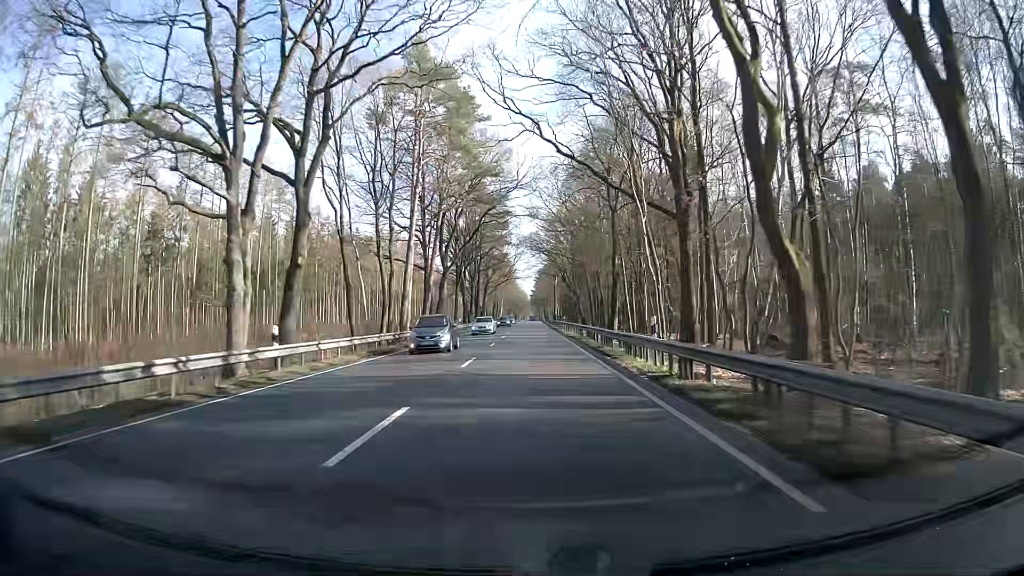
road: primary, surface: asphalt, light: Day
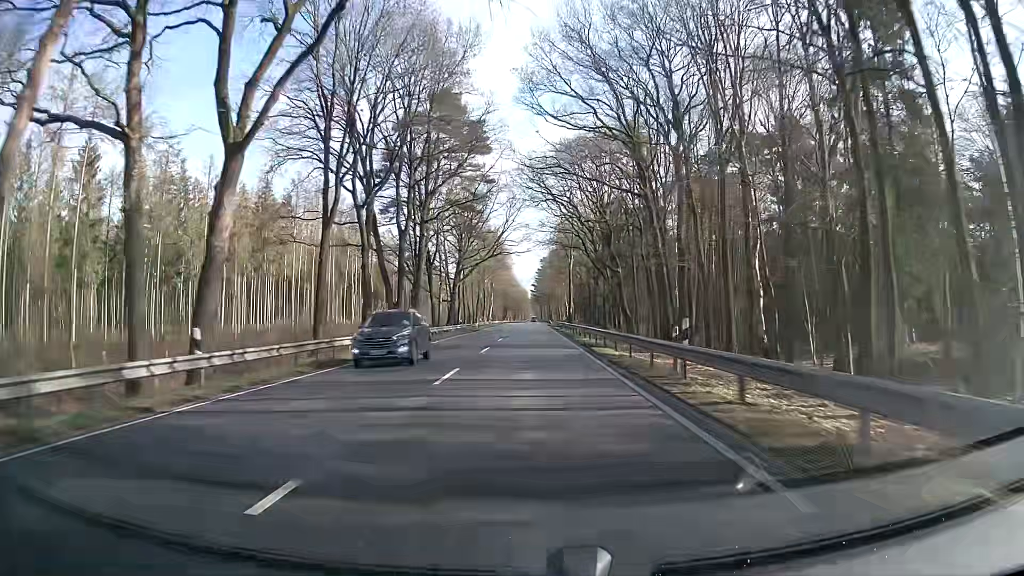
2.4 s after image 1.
(-0.7, +52.9) m; -1°
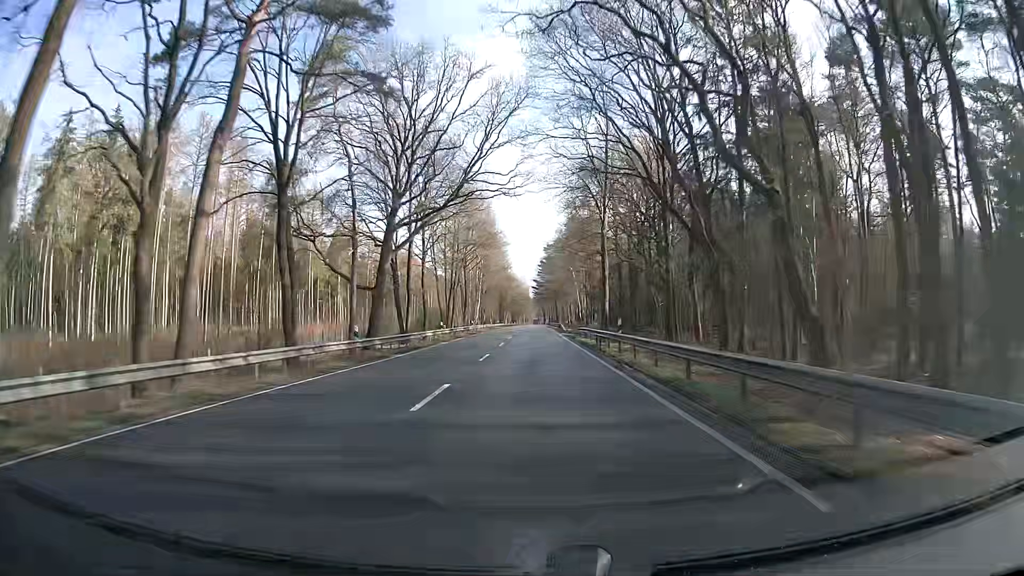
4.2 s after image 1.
(0.0, +39.9) m; 0°
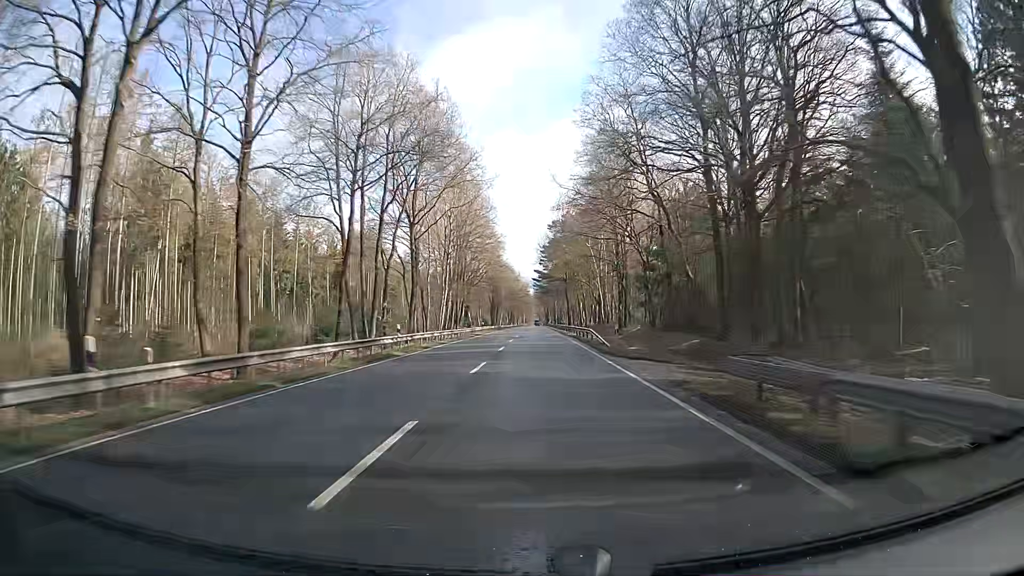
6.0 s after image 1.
(0.0, +41.5) m; 0°
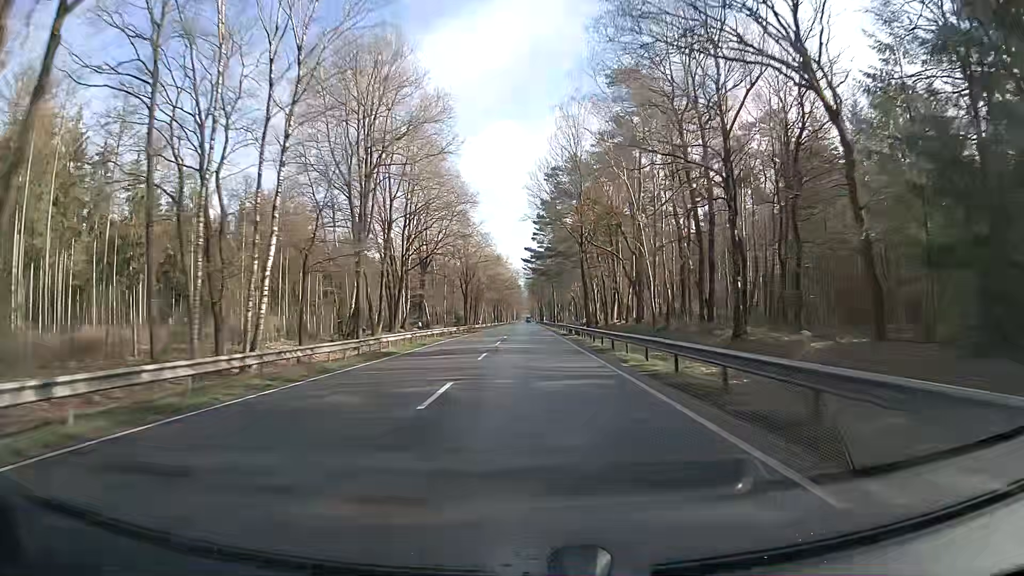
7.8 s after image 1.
(+0.4, +43.1) m; 0°
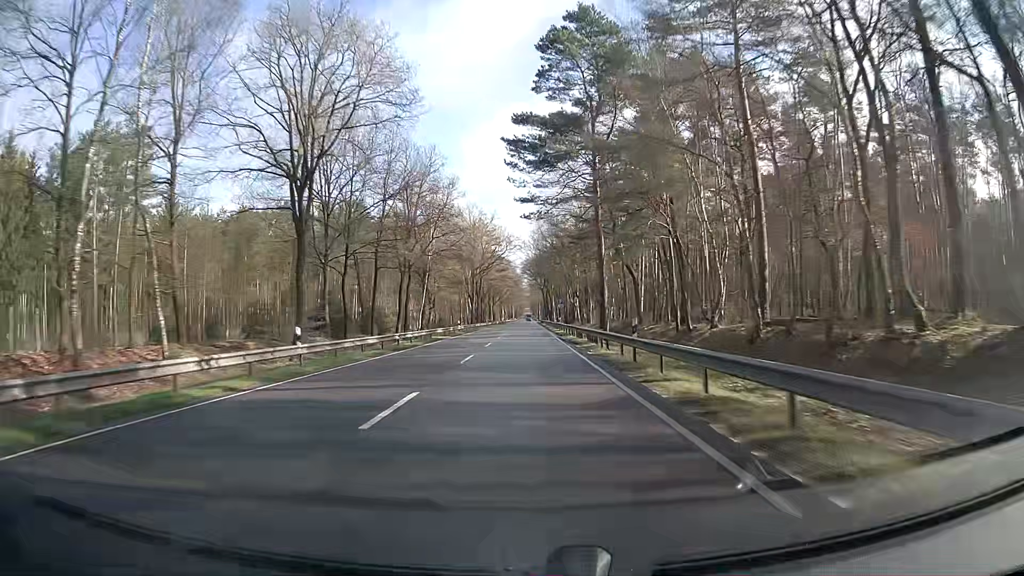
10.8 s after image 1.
(+0.9, +74.6) m; +1°
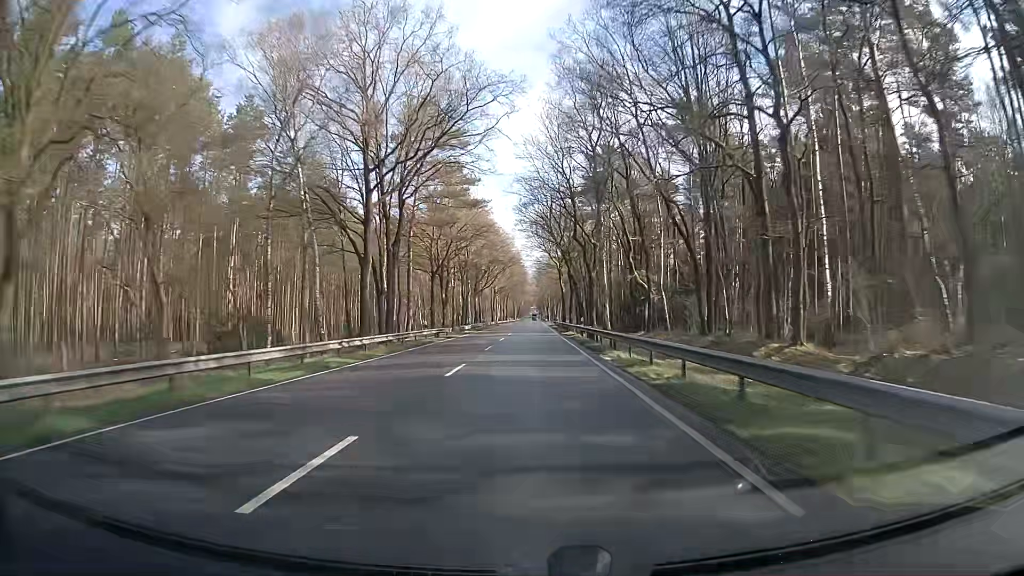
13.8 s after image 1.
(-0.5, +77.2) m; -1°
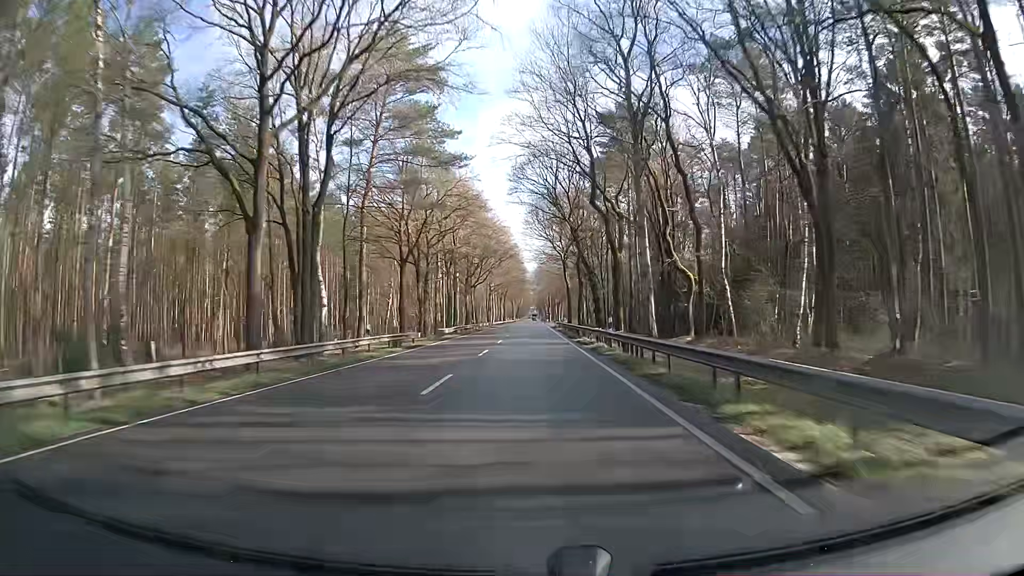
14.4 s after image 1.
(0.0, +15.8) m; 0°
(0, +10) (0, +20) (0, +30) (0, +40) (0, +50) (0, +60) (0, +70) (0, +80) (0, +90) (0, +100) m
